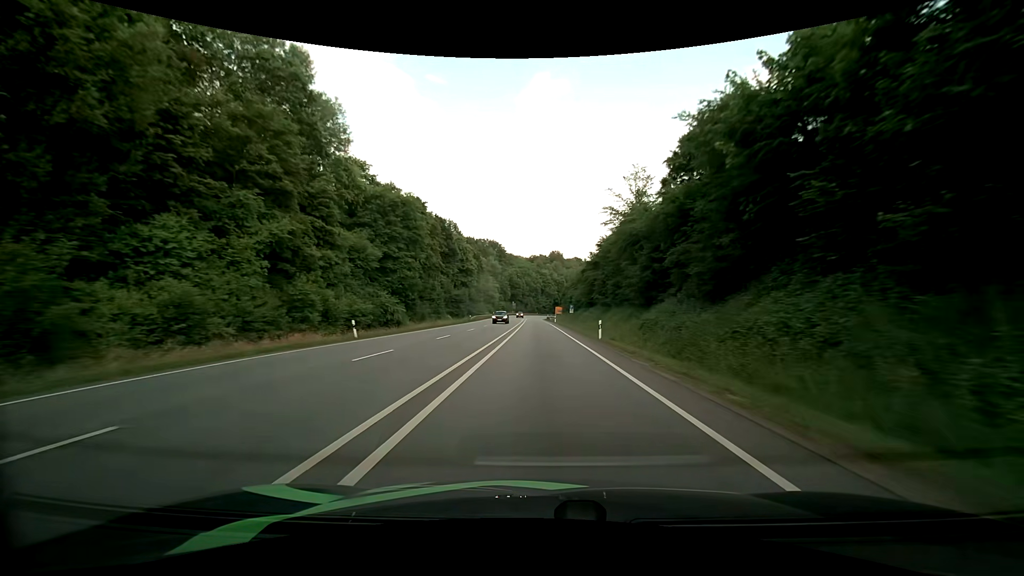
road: primary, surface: asphalt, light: Day
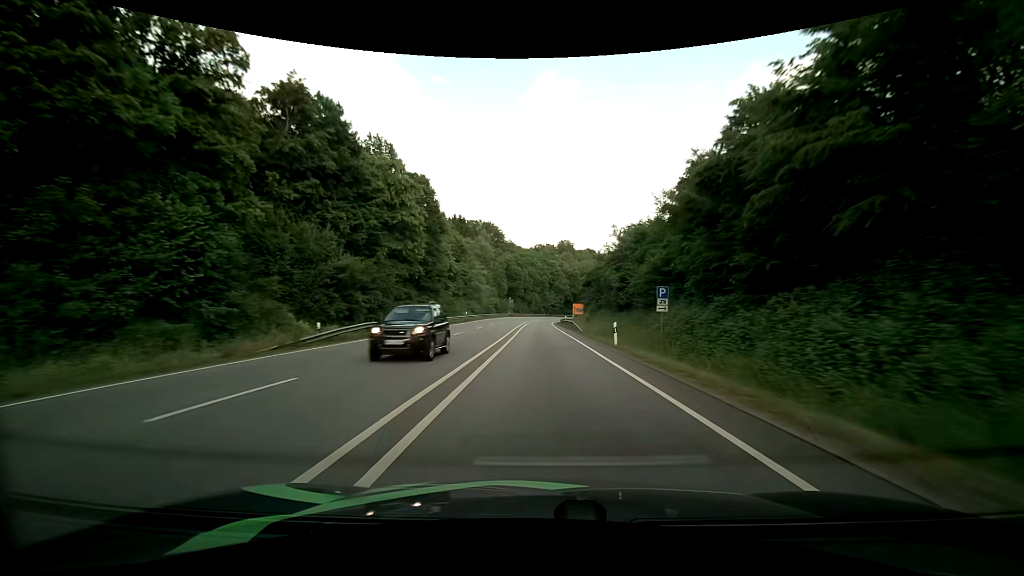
(-0.4, +55.9) m; -1°
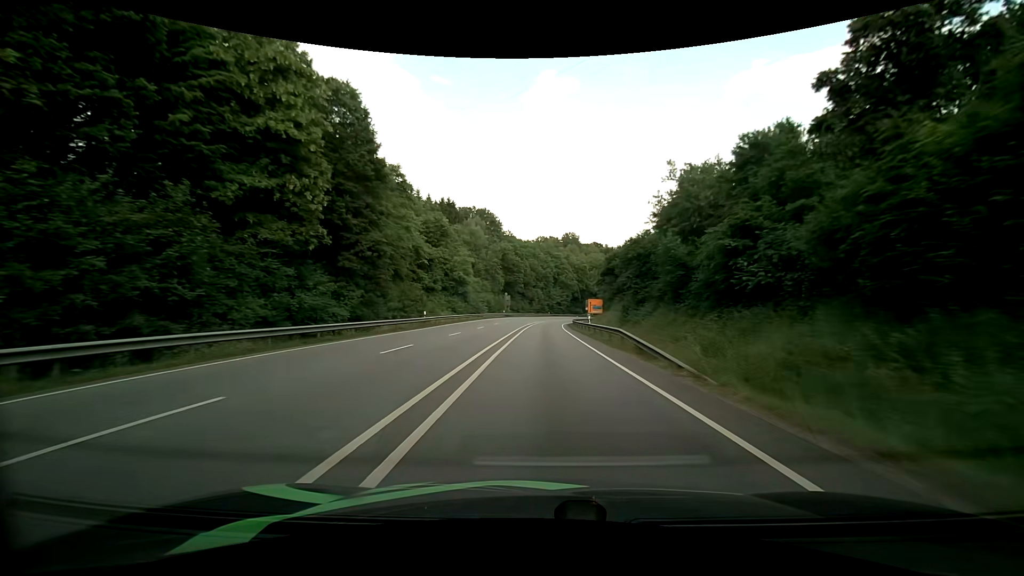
(-0.1, +26.7) m; 0°
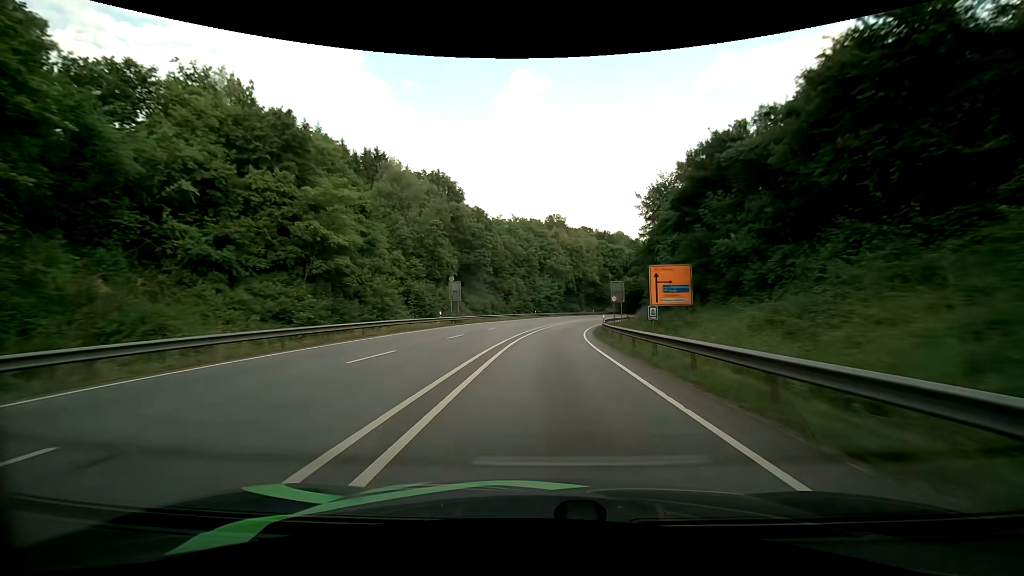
(+0.2, +50.7) m; +2°
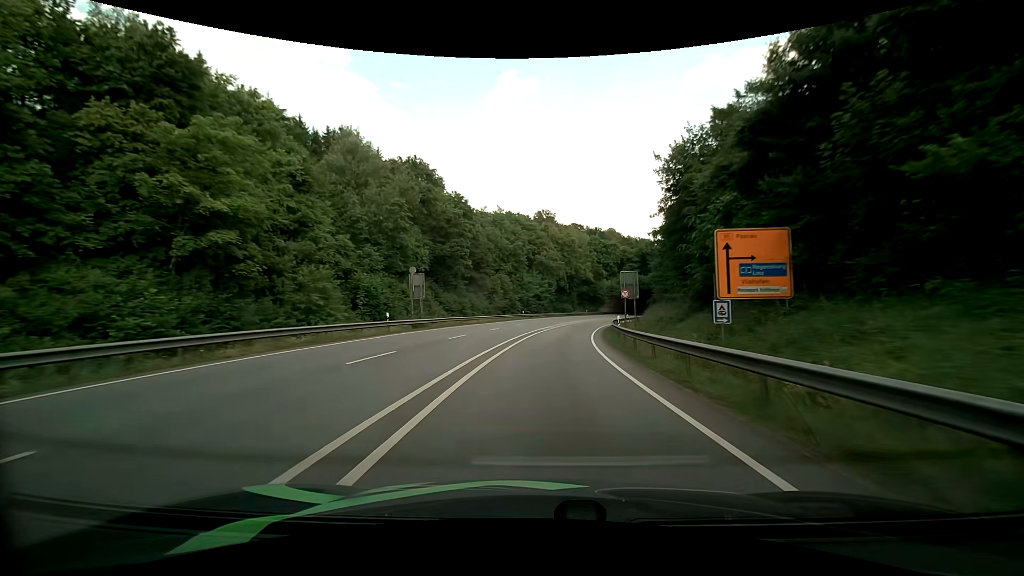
(+0.1, +12.1) m; +1°
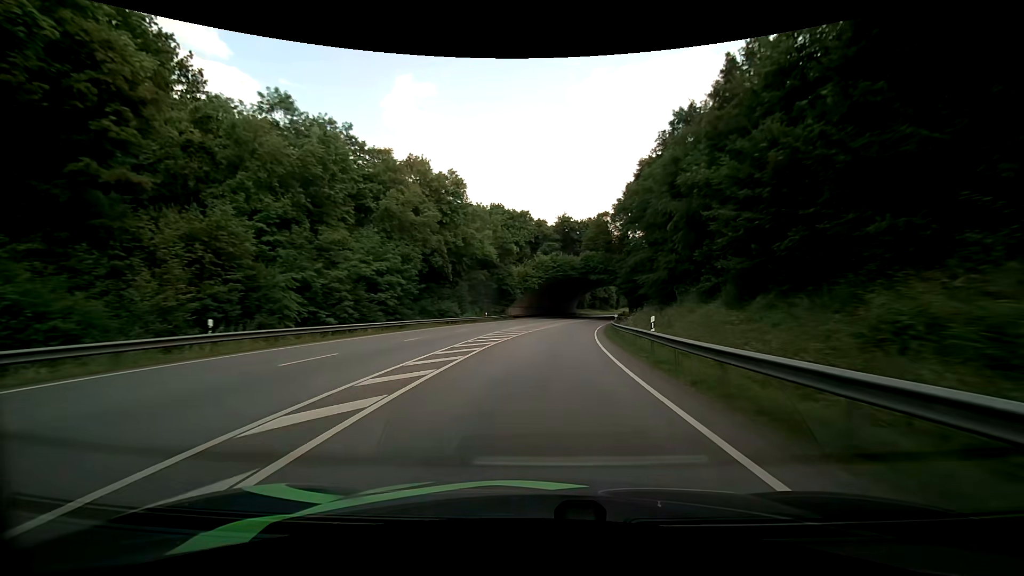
(+5.3, +58.6) m; +11°
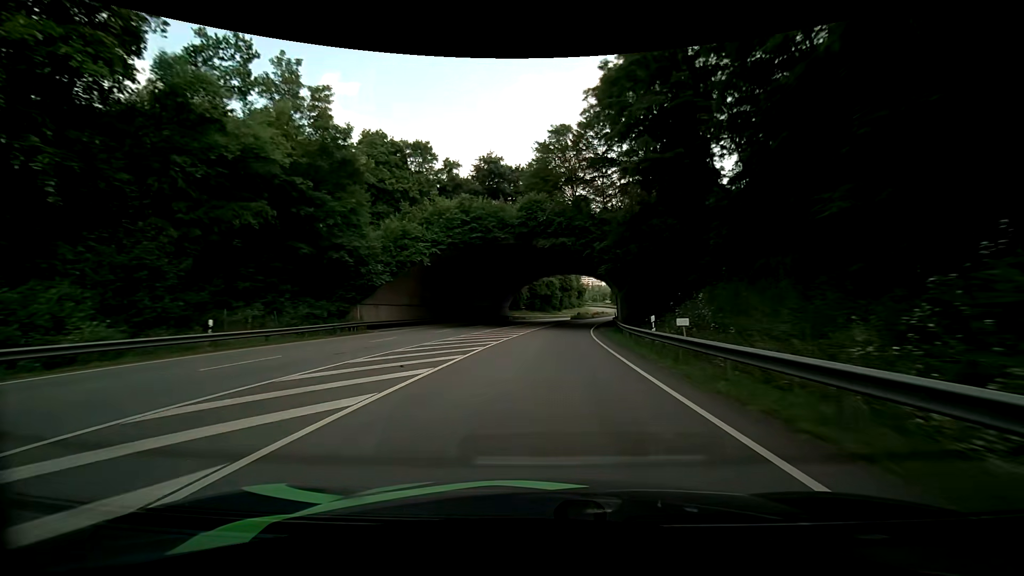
(+3.4, +47.8) m; +8°
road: primary_link
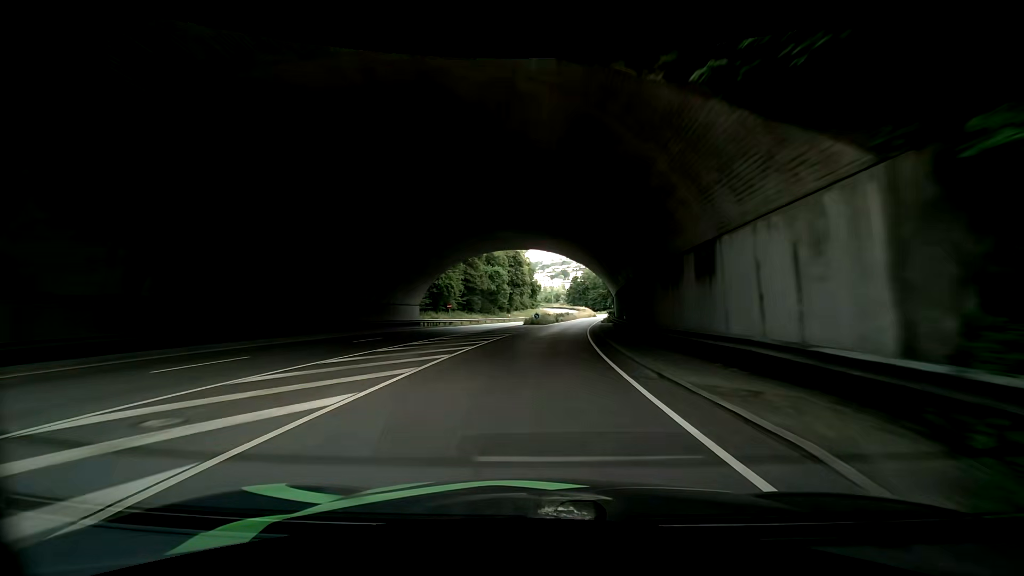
(+2.1, +36.0) m; +6°
(0, +10) (0, +20) (0, +30) (0, +40) (0, +50) (0, +60) (+1, +70) (+2, +80) (+4, +90) (+6, +99) m
